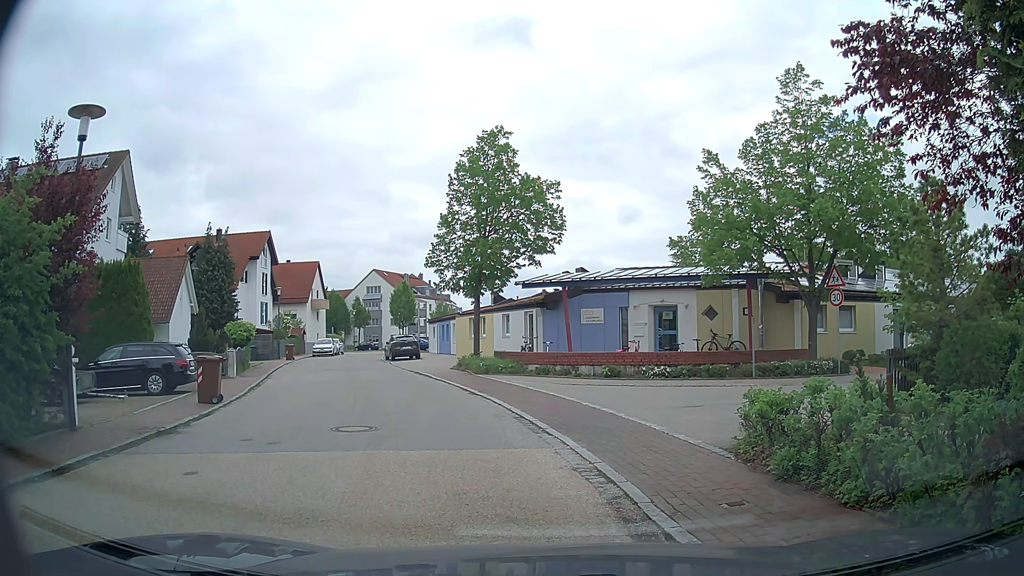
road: residential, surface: asphalt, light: Day
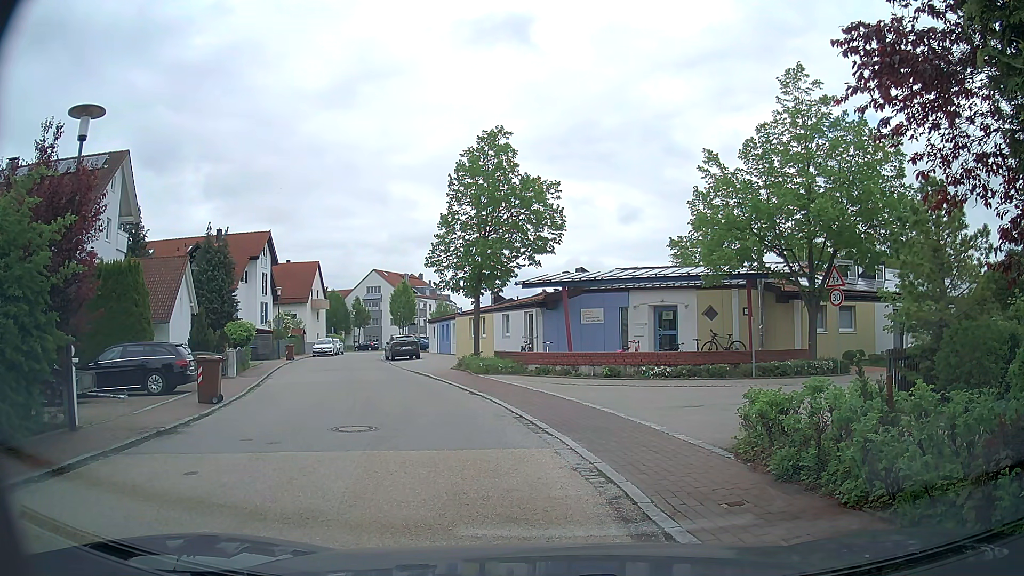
(0.0, 0.0) m; 0°
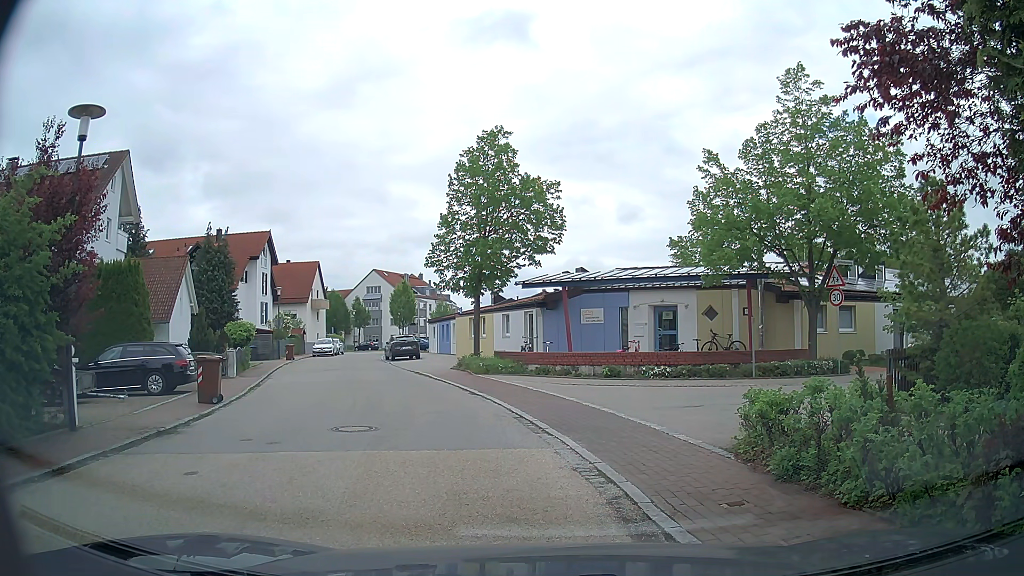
(0.0, 0.0) m; 0°
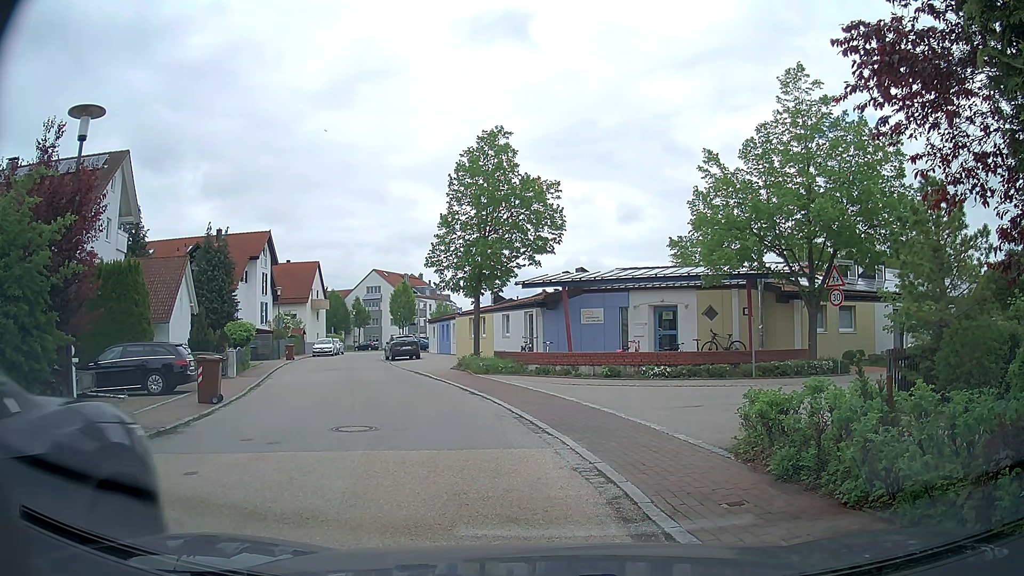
(0.0, 0.0) m; 0°
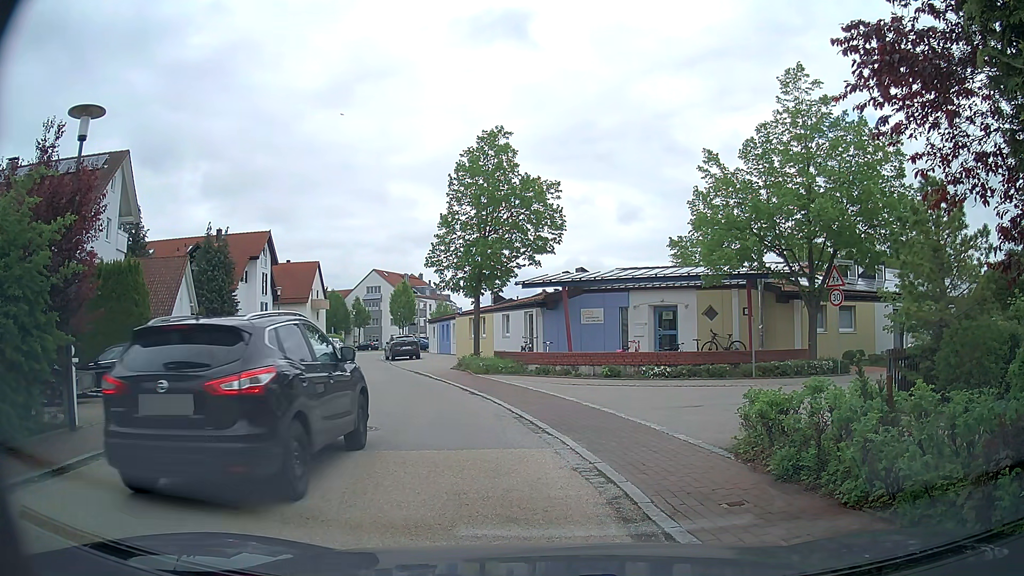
(0.0, 0.0) m; 0°
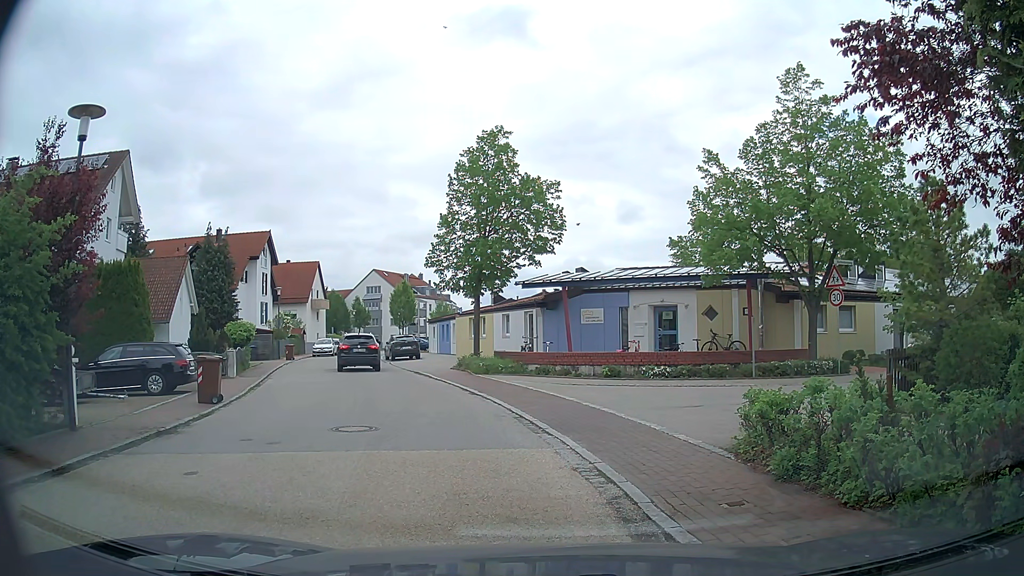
(0.0, 0.0) m; 0°
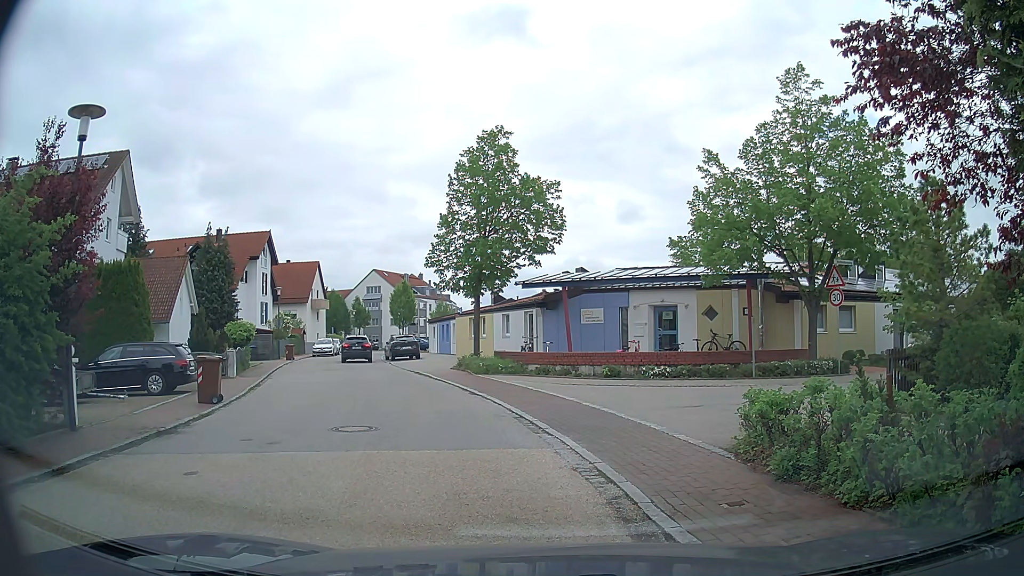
(0.0, 0.0) m; 0°
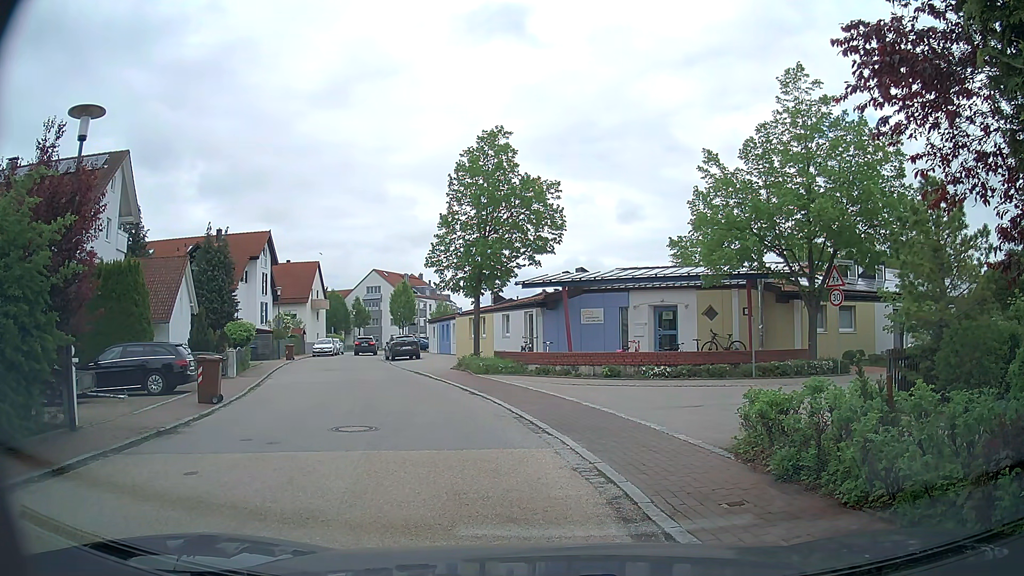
(0.0, 0.0) m; 0°
